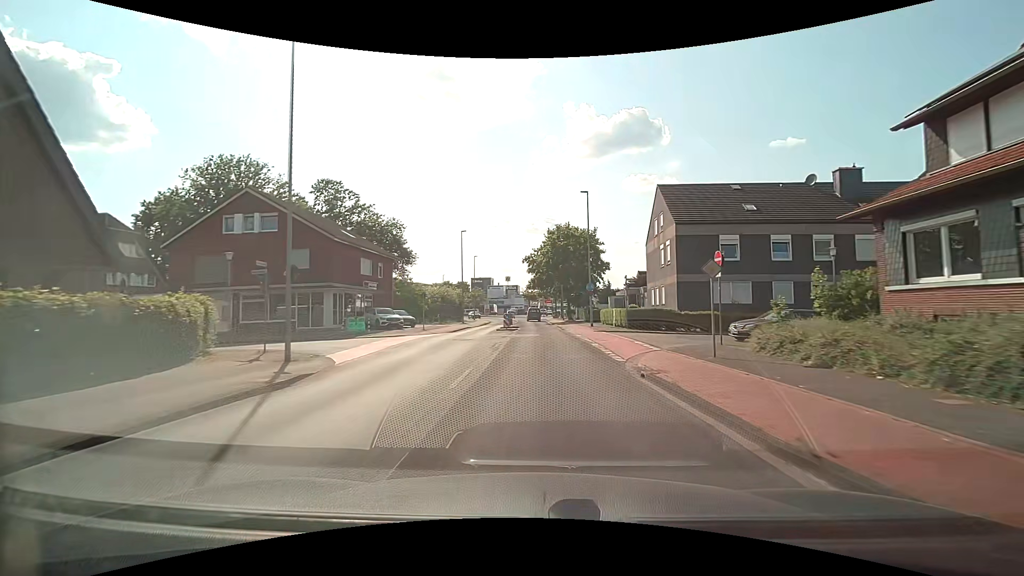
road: tertiary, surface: asphalt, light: Day
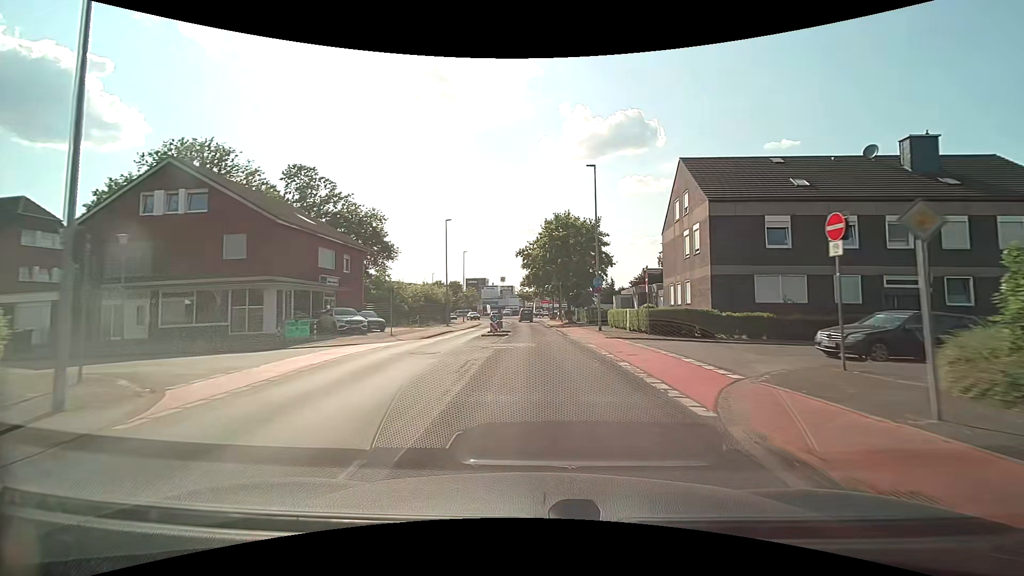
(+0.1, +7.2) m; +1°
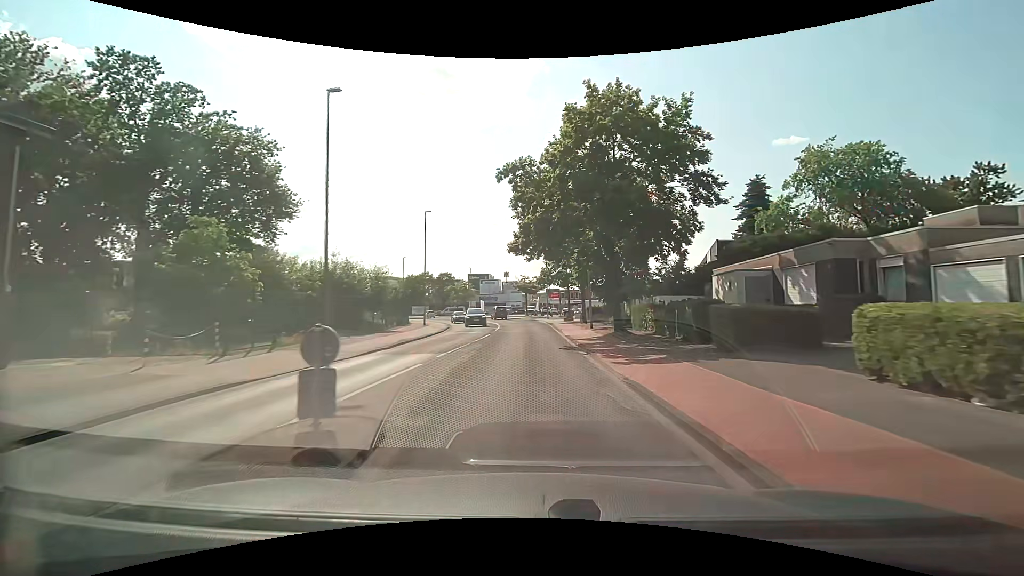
(+0.1, +28.5) m; -1°
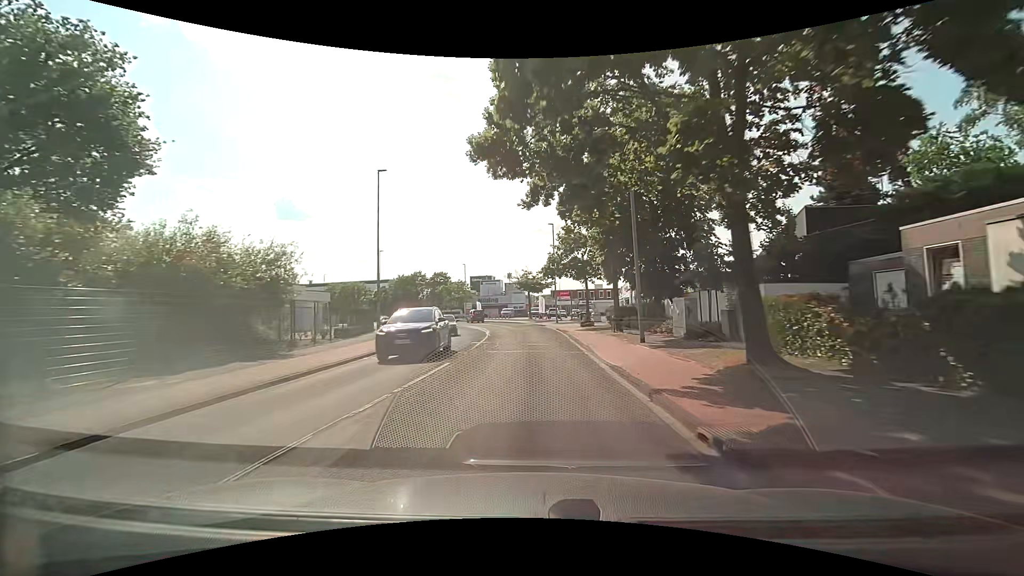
(0.0, +14.5) m; -1°
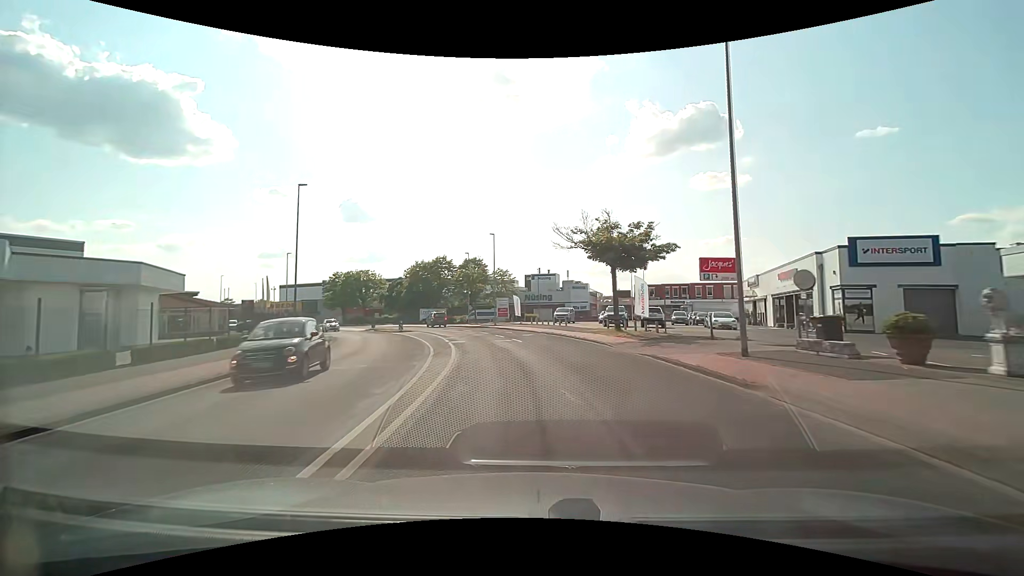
(-1.4, +36.9) m; -6°
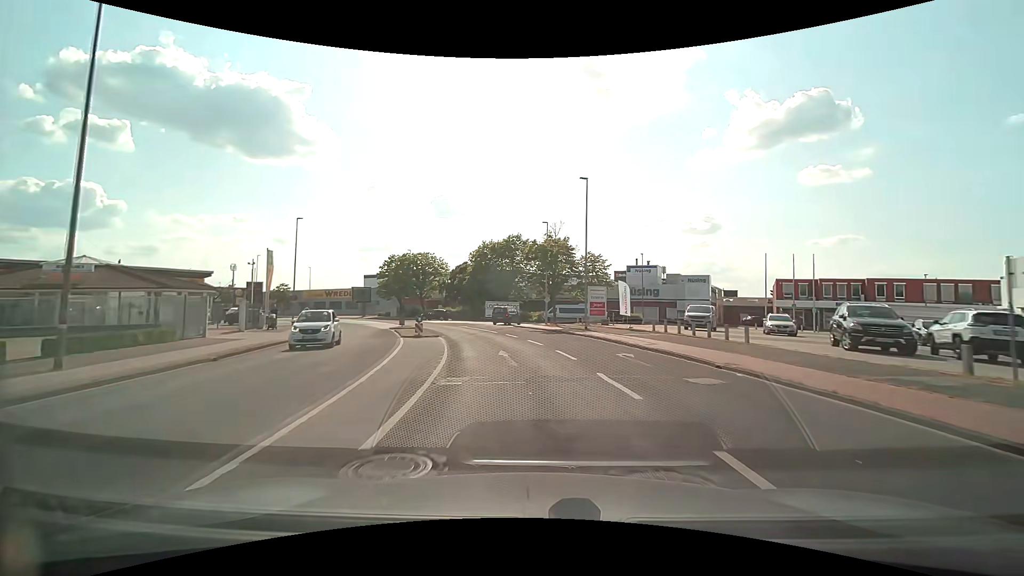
(-1.8, +22.1) m; -9°
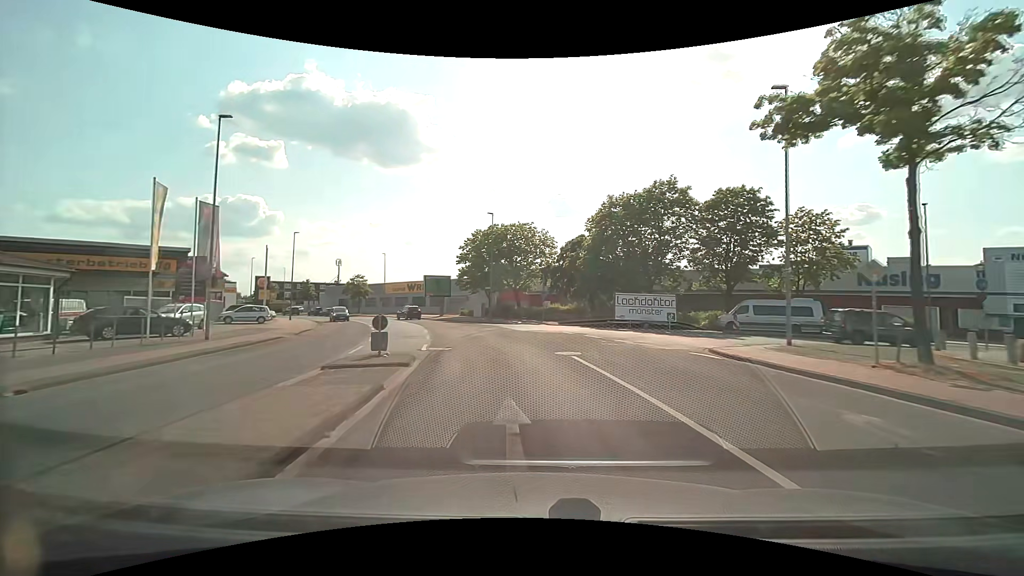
(-3.3, +28.6) m; -14°
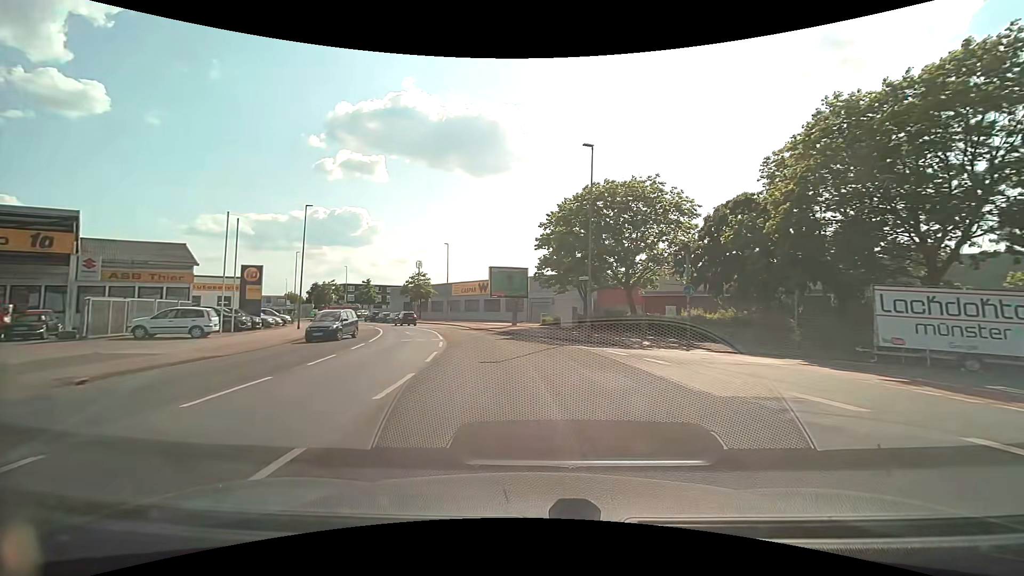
(-1.9, +20.8) m; -10°
(0, +10) (-2, +20) (-4, +30) (-6, +39) (-10, +49) (-14, +58) (-20, +66) (-25, +74) (-32, +82) (-38, +90) m
